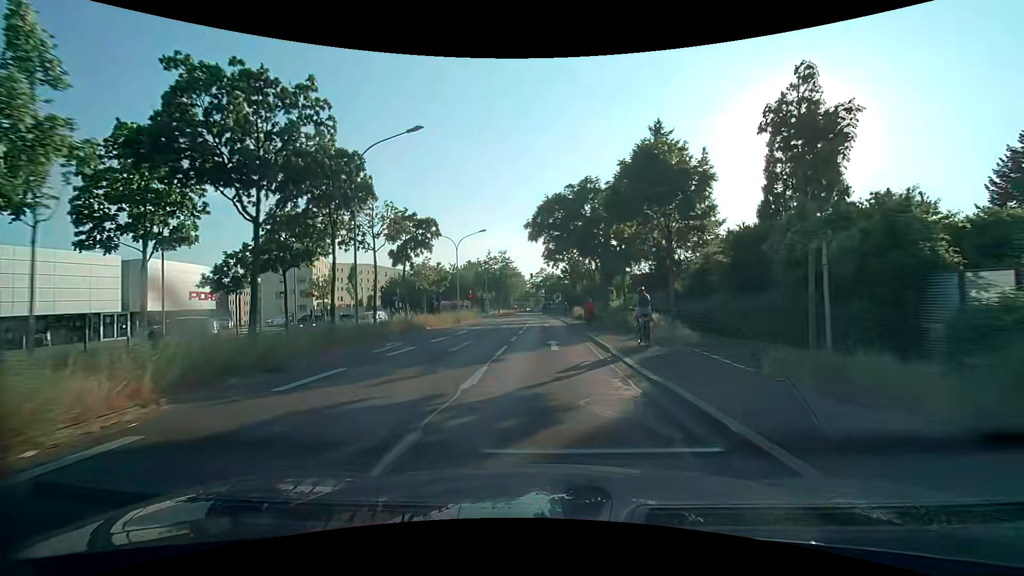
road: primary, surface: asphalt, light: Day
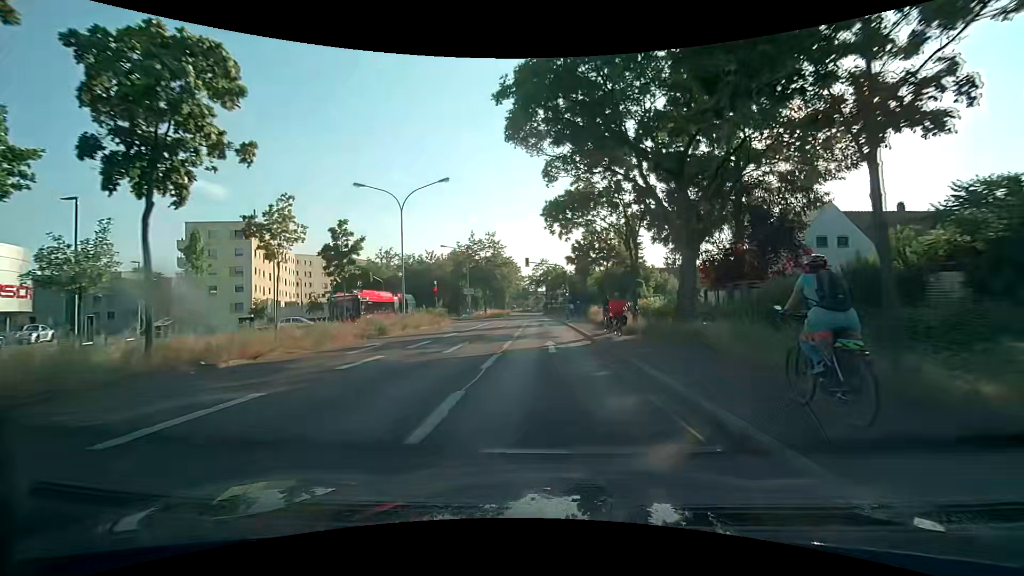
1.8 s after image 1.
(0.0, +21.5) m; 0°
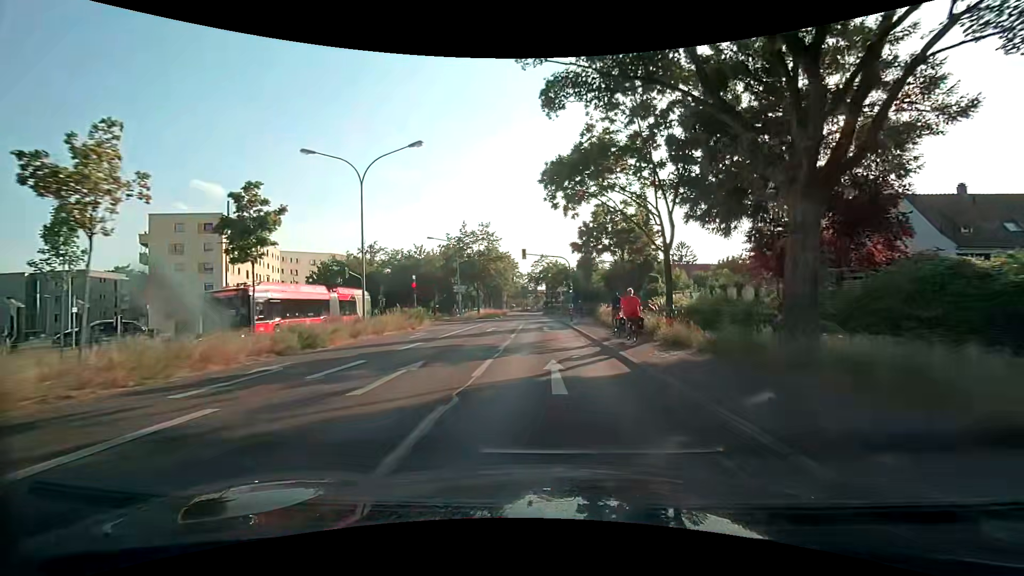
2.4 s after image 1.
(0.0, +7.3) m; +1°
(0, +10) (0, +20) (-1, +30) (-1, +40) (-1, +50) (-2, +60) (-2, +70) (-3, +80) (-3, +90) (-4, +100) m
